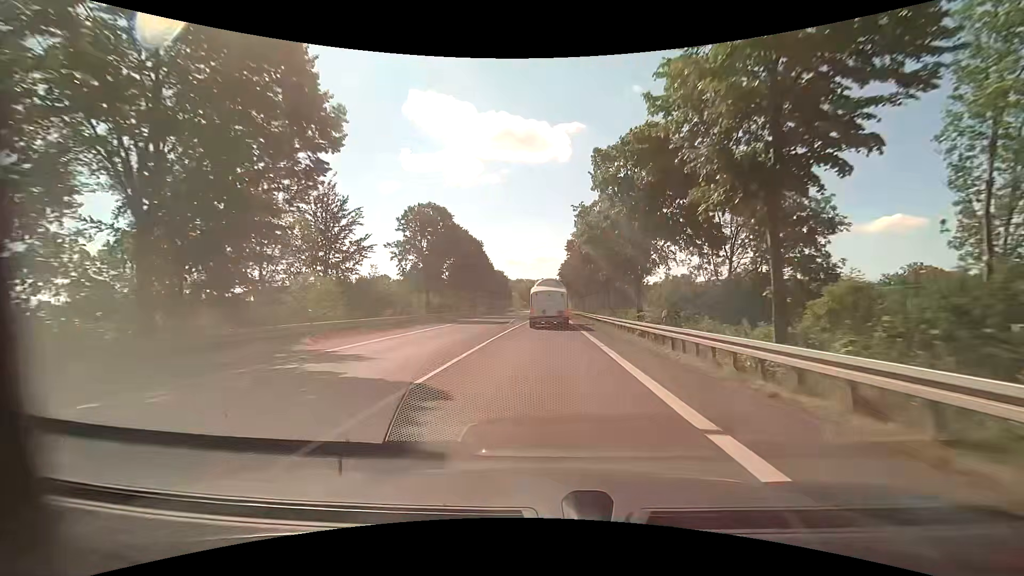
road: primary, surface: asphalt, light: Day
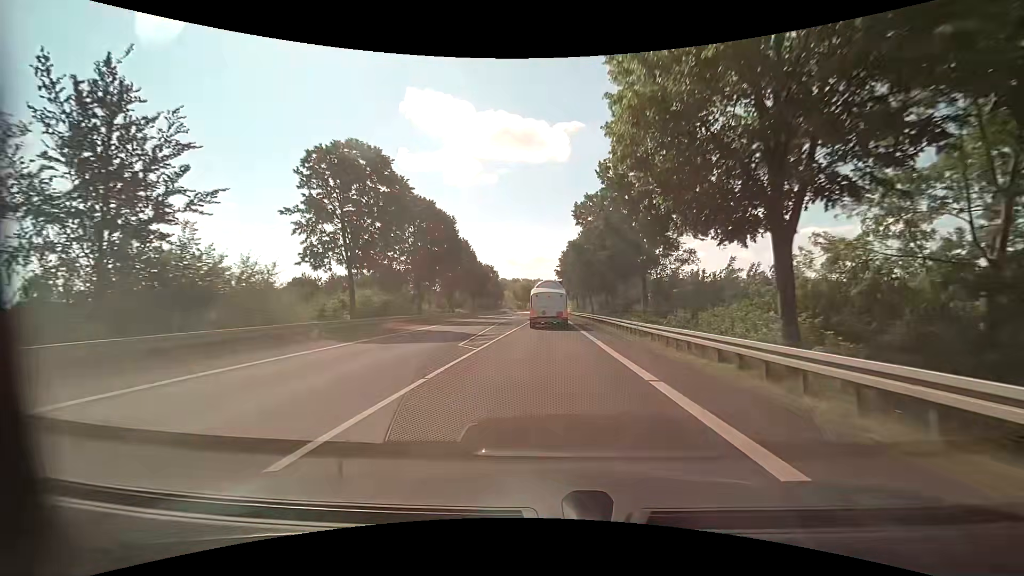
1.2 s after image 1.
(0.0, +20.1) m; 0°
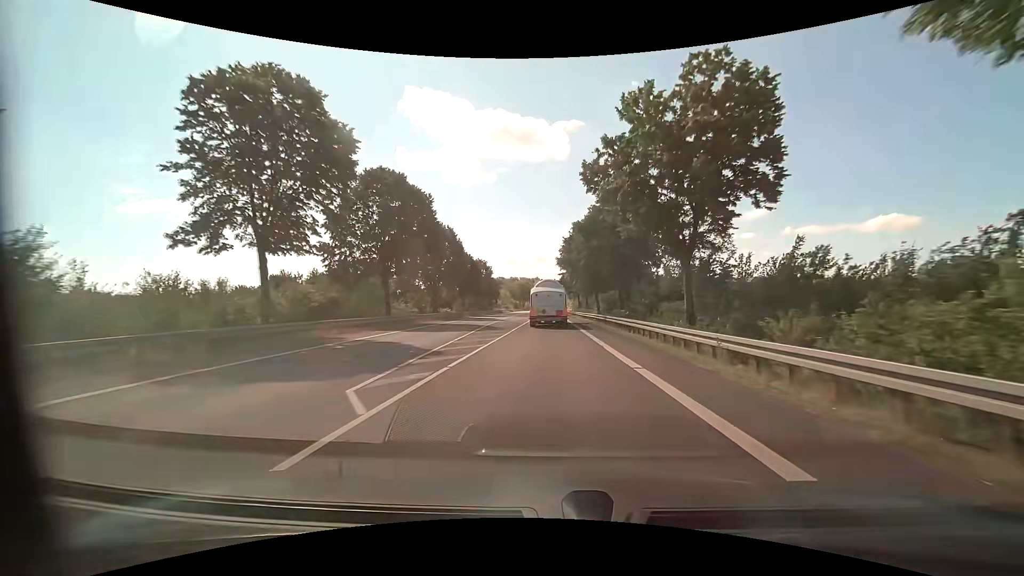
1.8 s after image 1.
(0.0, +10.2) m; 0°
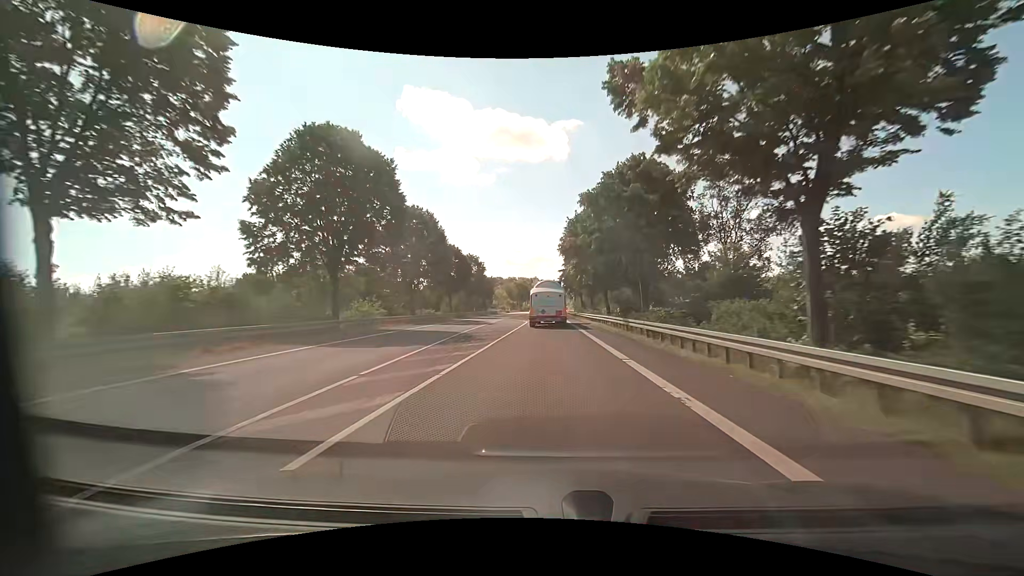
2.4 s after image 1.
(+0.1, +10.3) m; +1°
(0, +10) (0, +20) (0, +30) (0, +40) (0, +50) (0, +60) (0, +70) (0, +80) (0, +90) (0, +100) m
